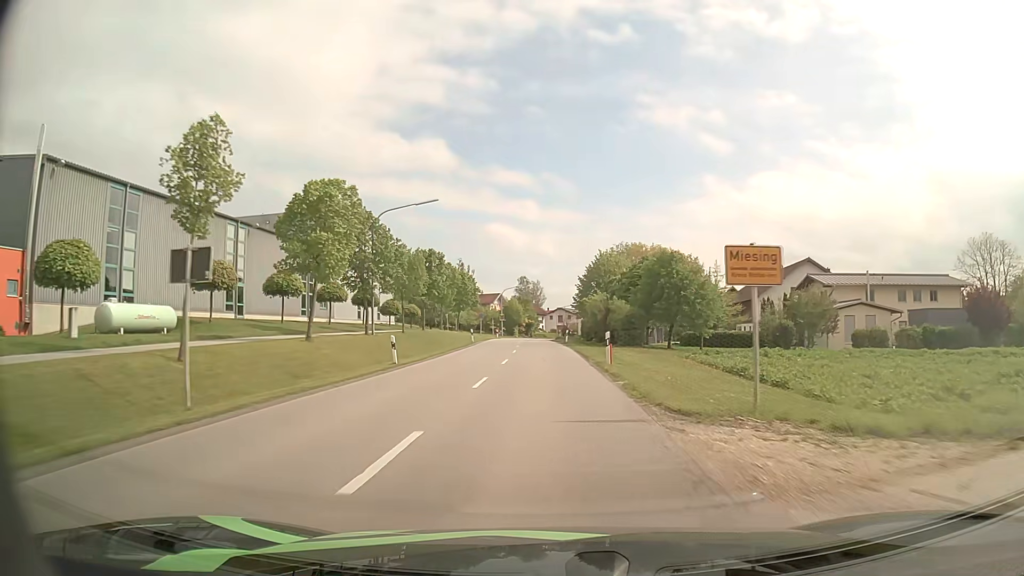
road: secondary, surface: asphalt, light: Day
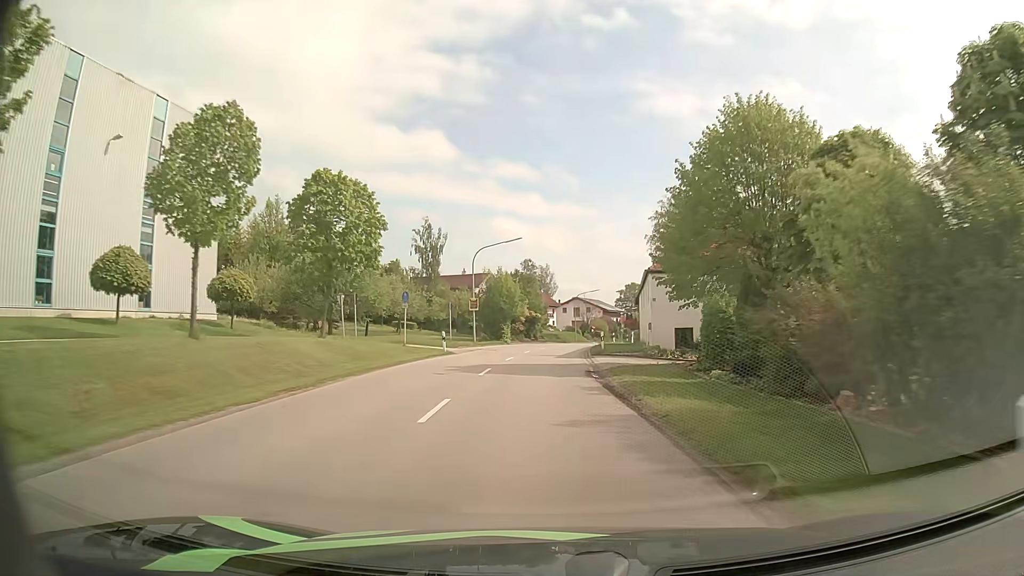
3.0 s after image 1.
(-0.8, +50.2) m; -1°
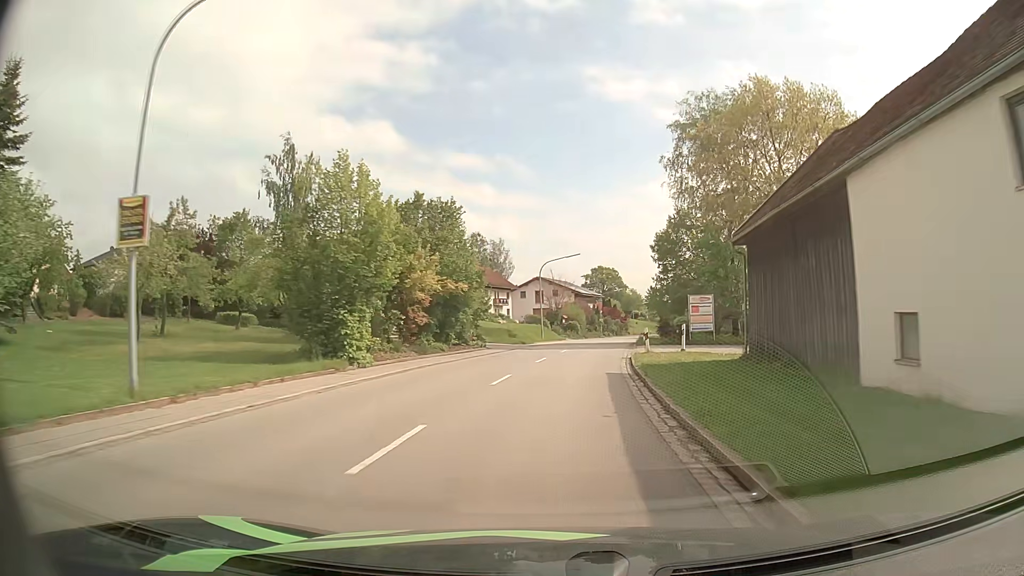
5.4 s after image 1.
(+0.7, +39.0) m; +3°
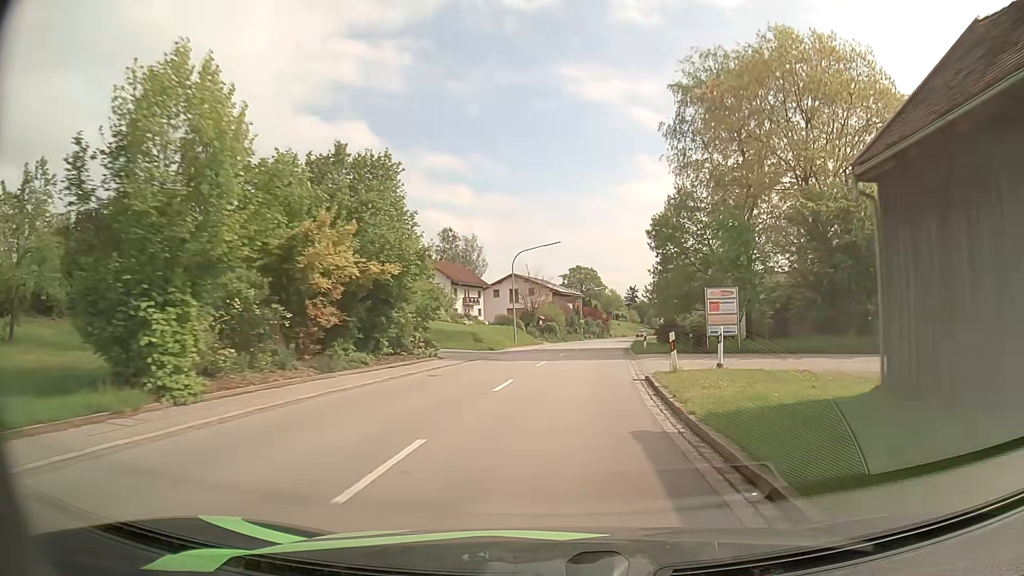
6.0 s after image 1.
(+0.2, +9.7) m; +2°
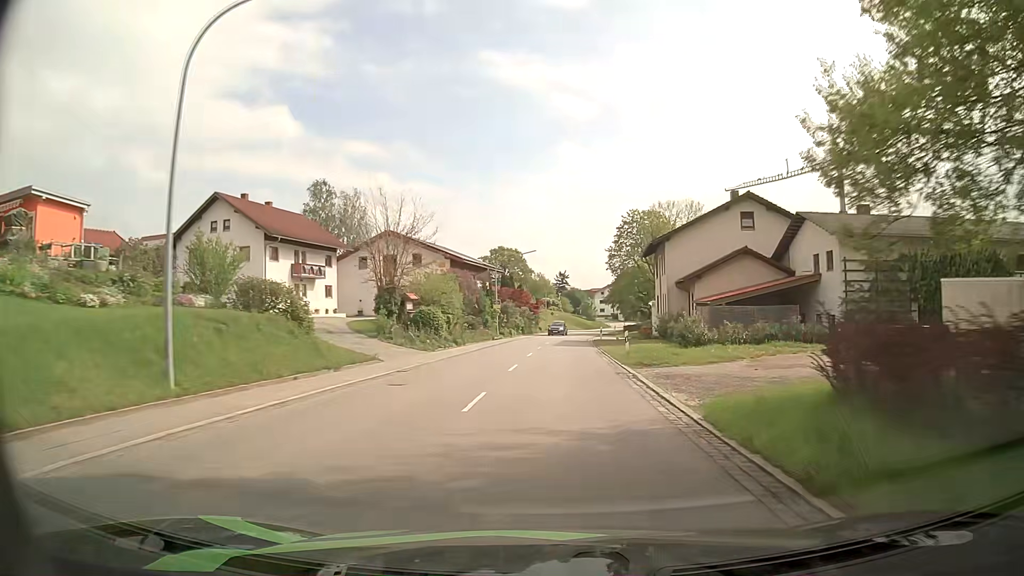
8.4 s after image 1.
(+2.7, +39.5) m; +7°
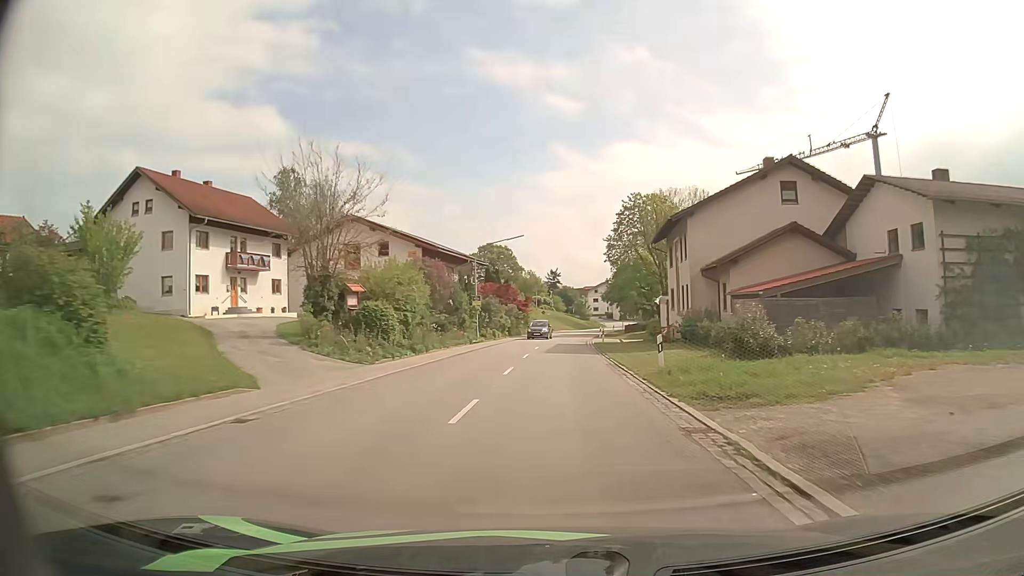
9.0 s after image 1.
(+0.1, +10.1) m; +1°
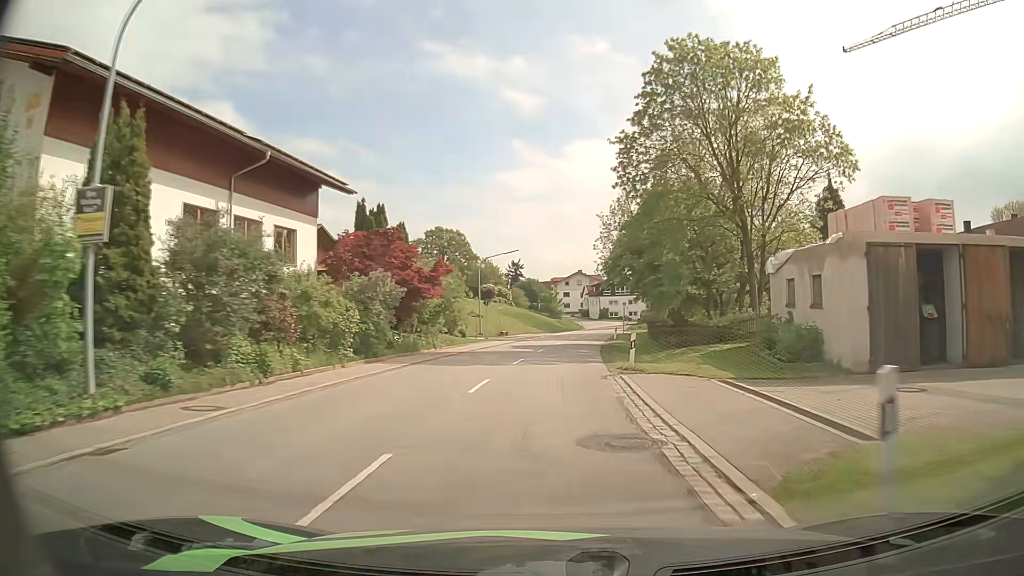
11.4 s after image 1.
(+1.1, +41.1) m; +3°
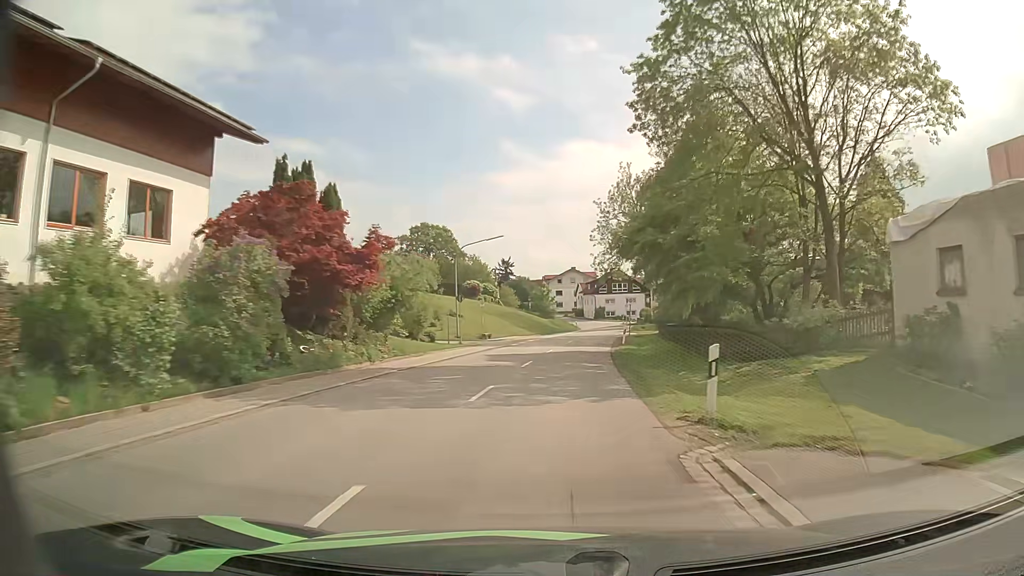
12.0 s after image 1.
(0.0, +10.3) m; 0°
(0, +10) (+1, +20) (+1, +30) (+2, +40) (+4, +50) (+5, +60) (+6, +70) (+8, +80) (+9, +89) (+9, +99) m
